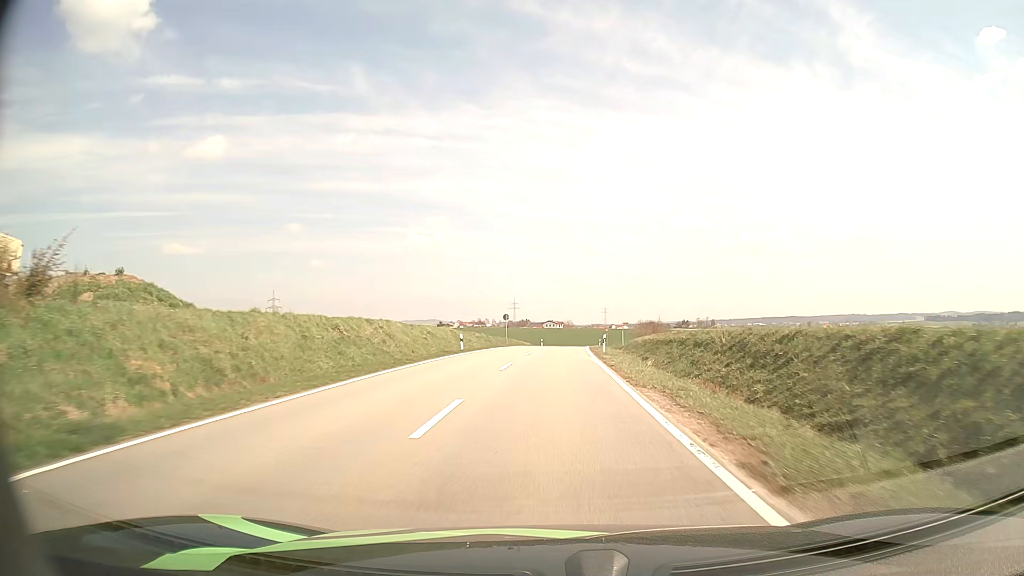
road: tertiary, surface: asphalt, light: Day
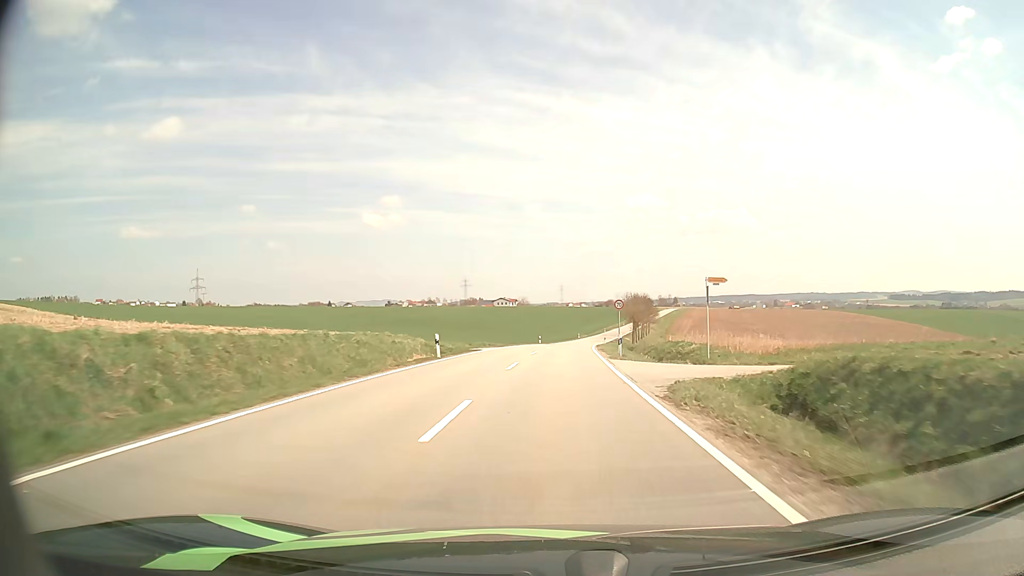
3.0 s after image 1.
(+2.0, +62.1) m; +4°
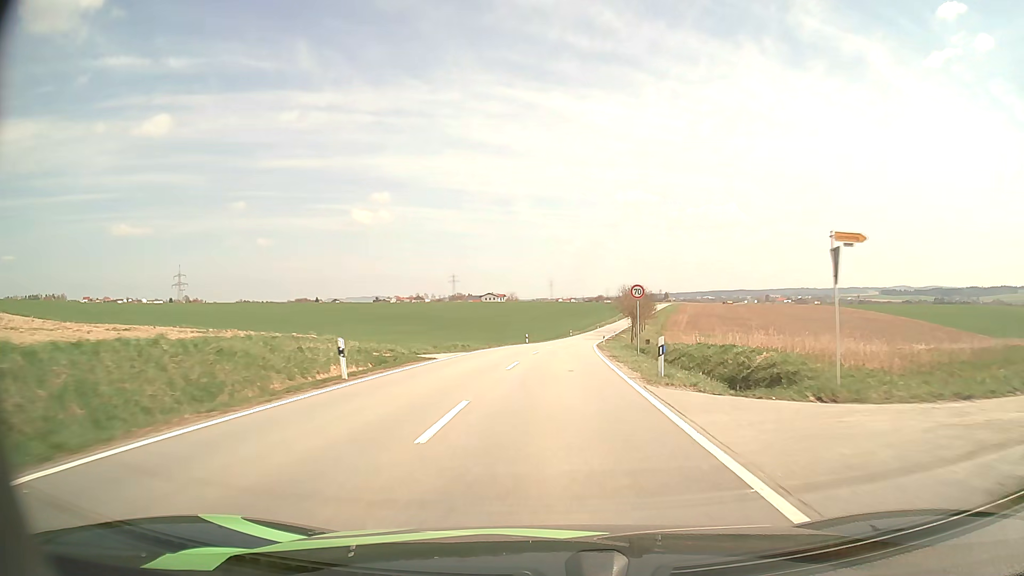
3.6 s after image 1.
(+0.1, +12.5) m; +1°
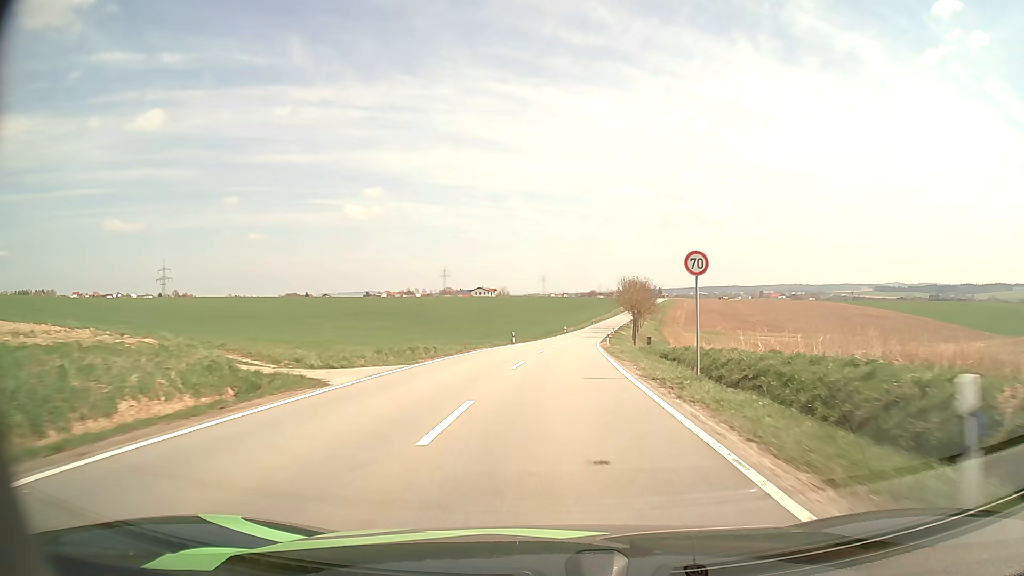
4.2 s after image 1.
(+0.1, +12.4) m; +1°
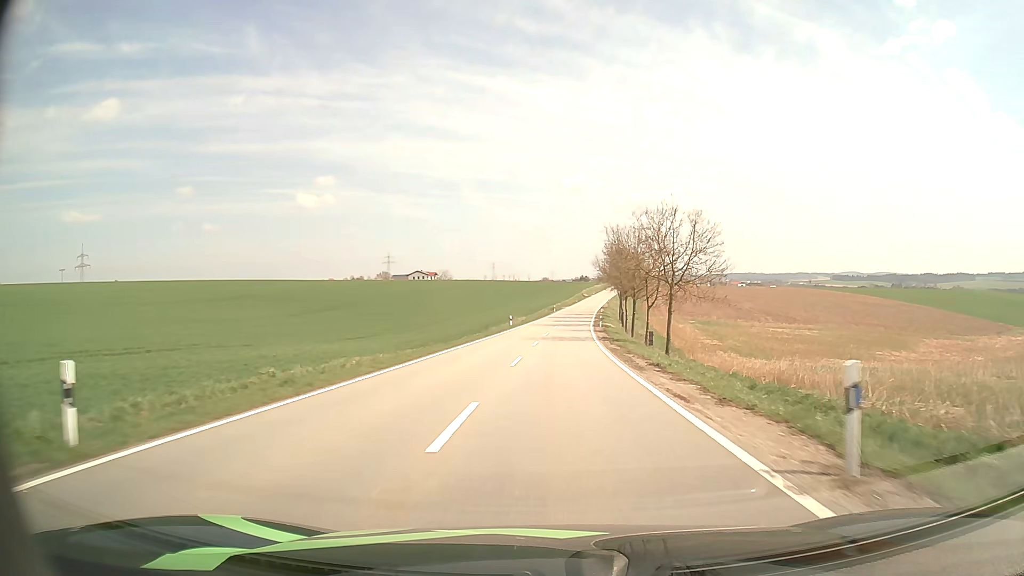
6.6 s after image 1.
(+1.6, +49.7) m; +4°
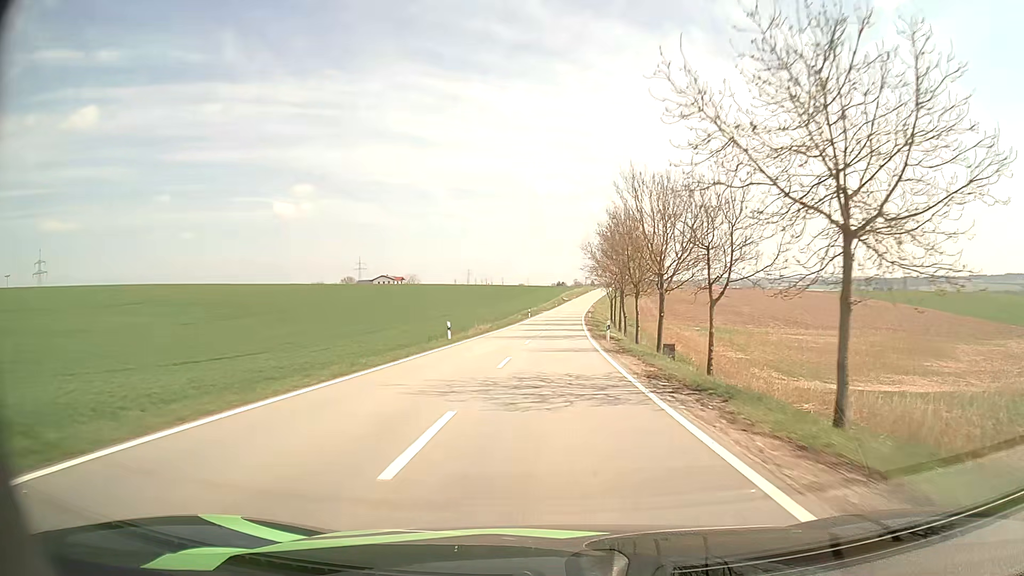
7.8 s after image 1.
(+0.5, +25.8) m; +2°
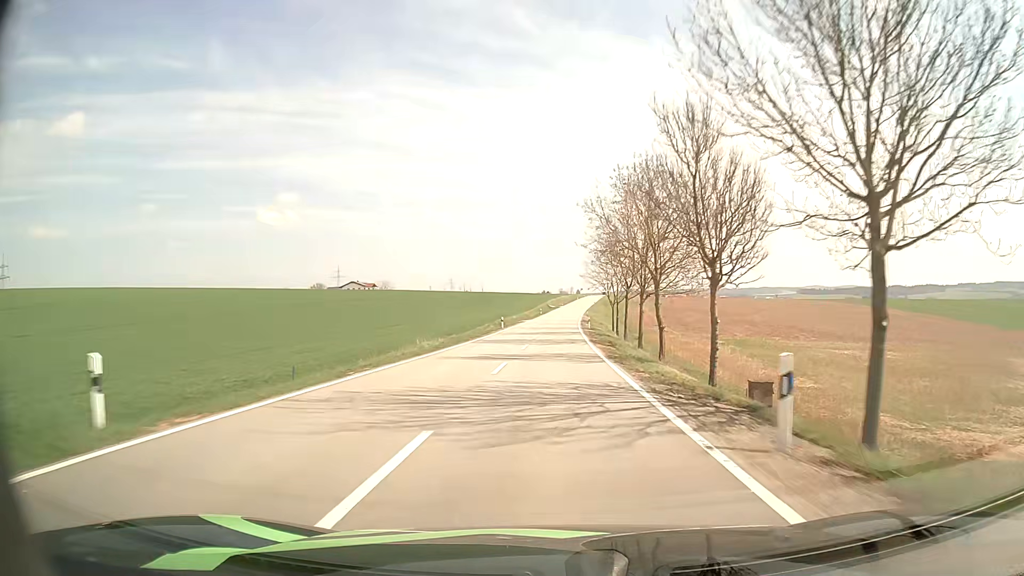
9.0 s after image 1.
(+0.3, +26.4) m; +1°
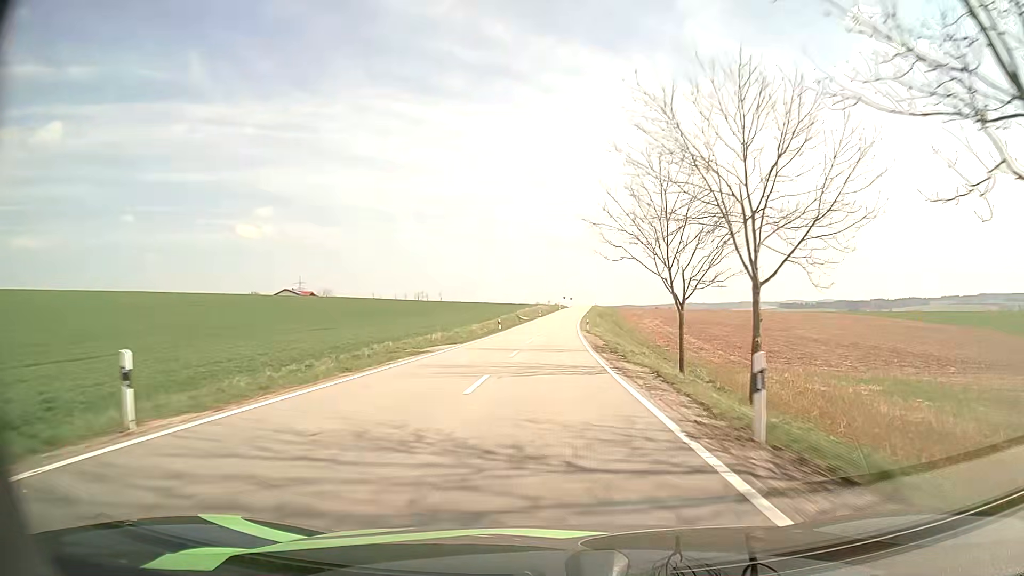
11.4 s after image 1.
(+1.1, +53.3) m; +2°
